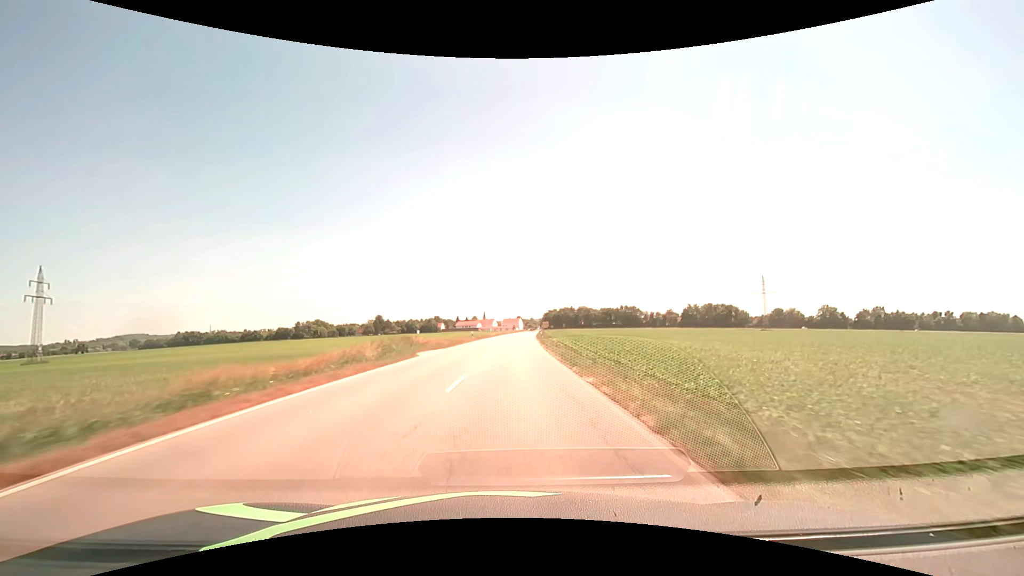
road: secondary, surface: asphalt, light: Day
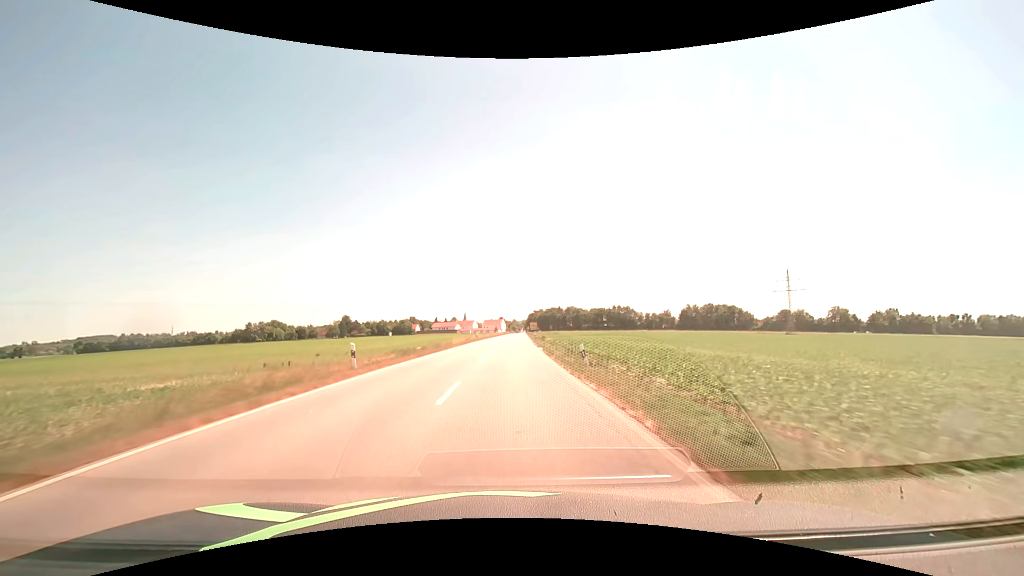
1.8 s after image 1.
(+0.6, +37.7) m; +2°
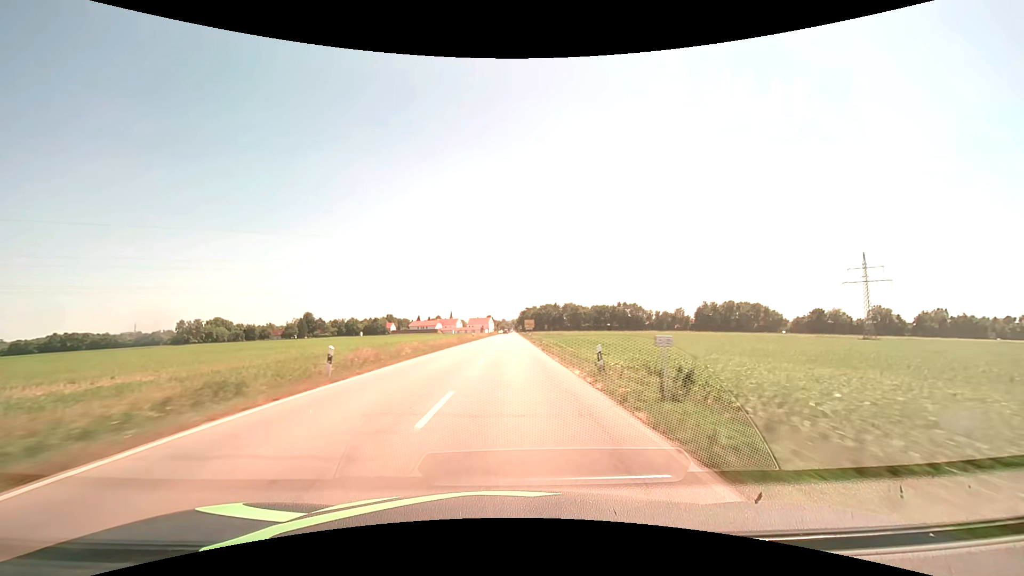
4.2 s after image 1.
(+0.7, +50.2) m; +1°
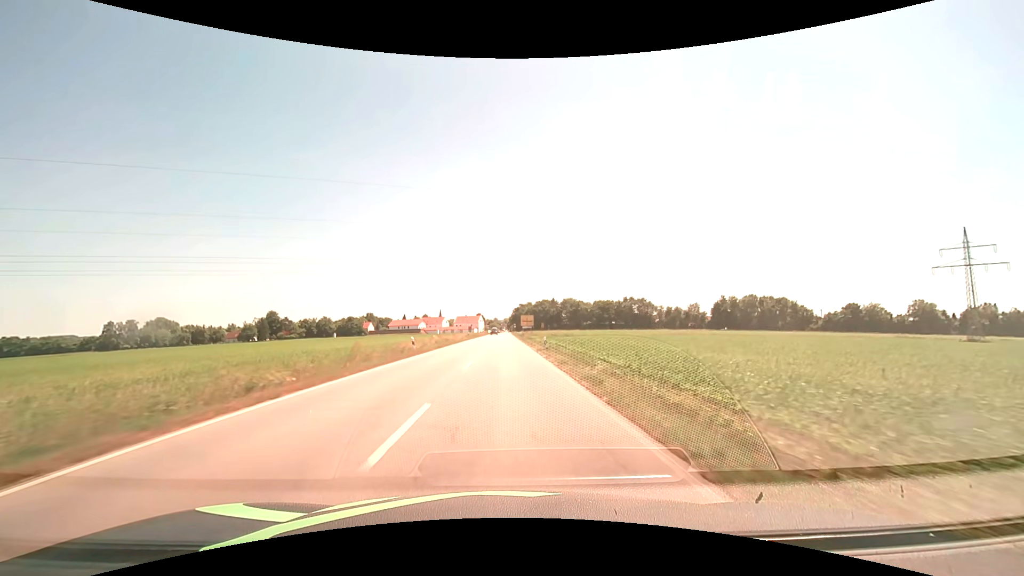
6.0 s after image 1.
(+0.5, +37.7) m; +1°
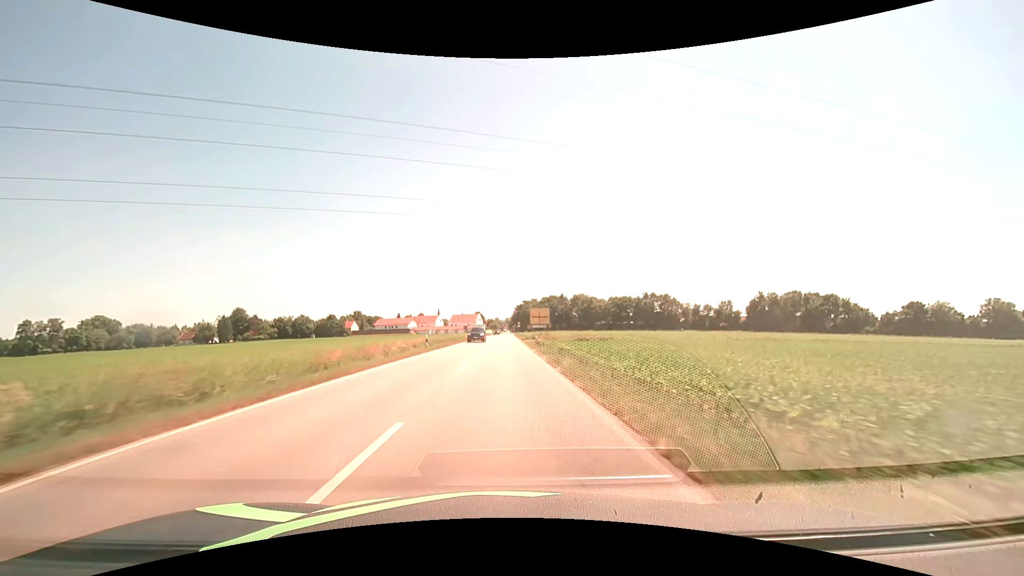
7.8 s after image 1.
(-0.1, +37.7) m; 0°
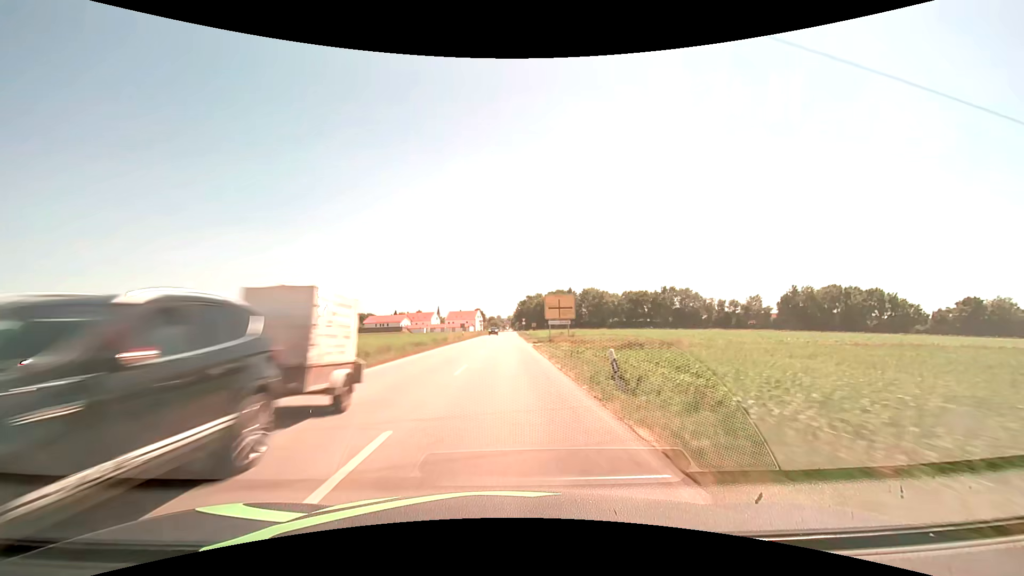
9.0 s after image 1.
(0.0, +24.8) m; 0°
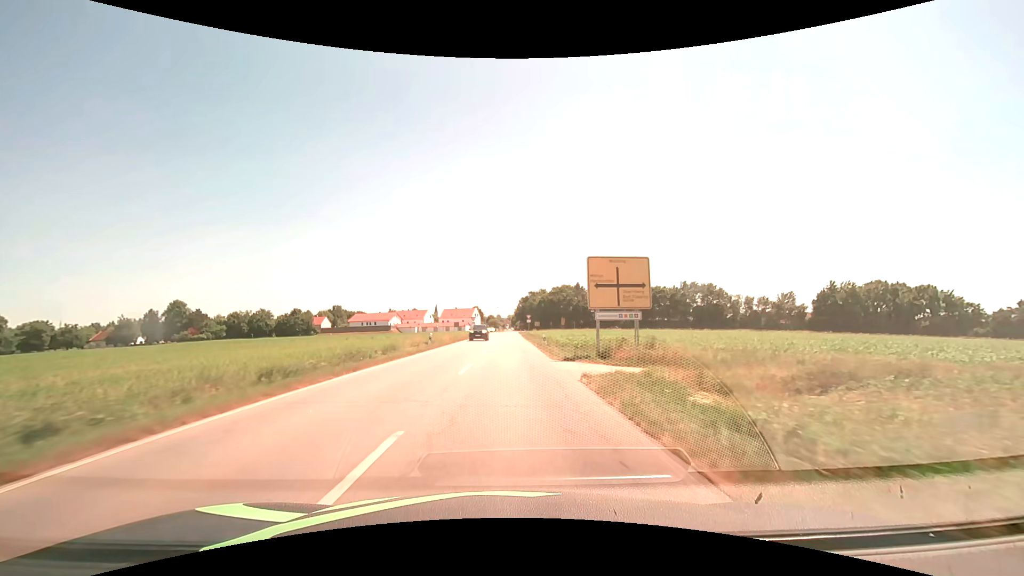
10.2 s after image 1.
(-0.1, +23.8) m; 0°
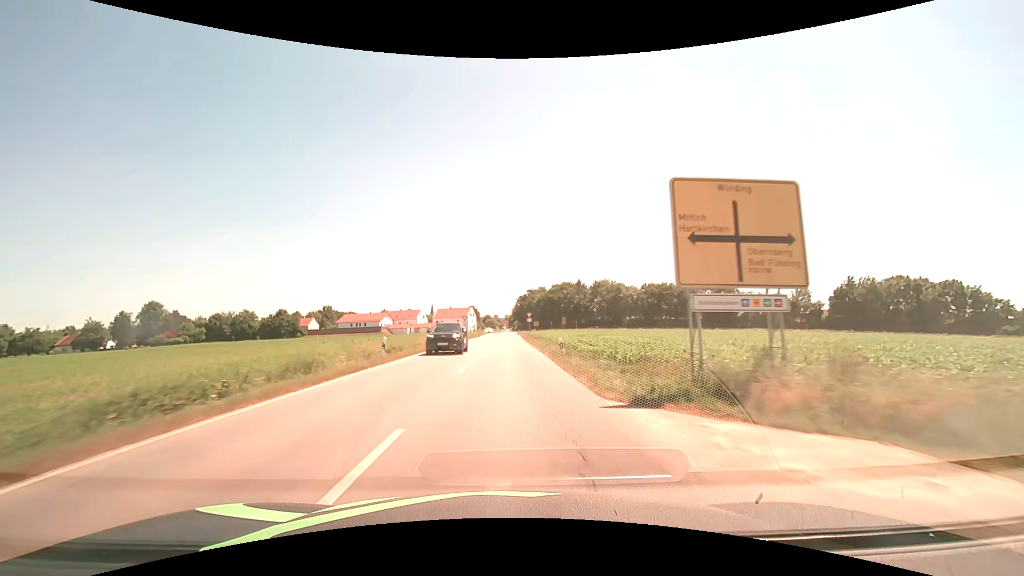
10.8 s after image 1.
(0.0, +11.5) m; 0°
(0, +10) (0, +20) (0, +30) (0, +40) (0, +50) (0, +60) (0, +70) (0, +80) (0, +90) (0, +100) m
